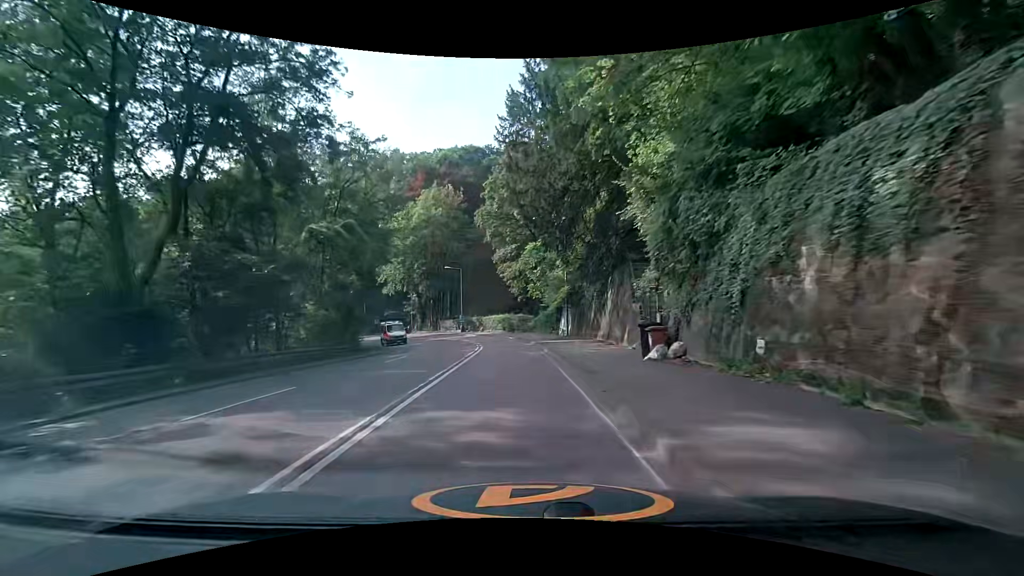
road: secondary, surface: asphalt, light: Day
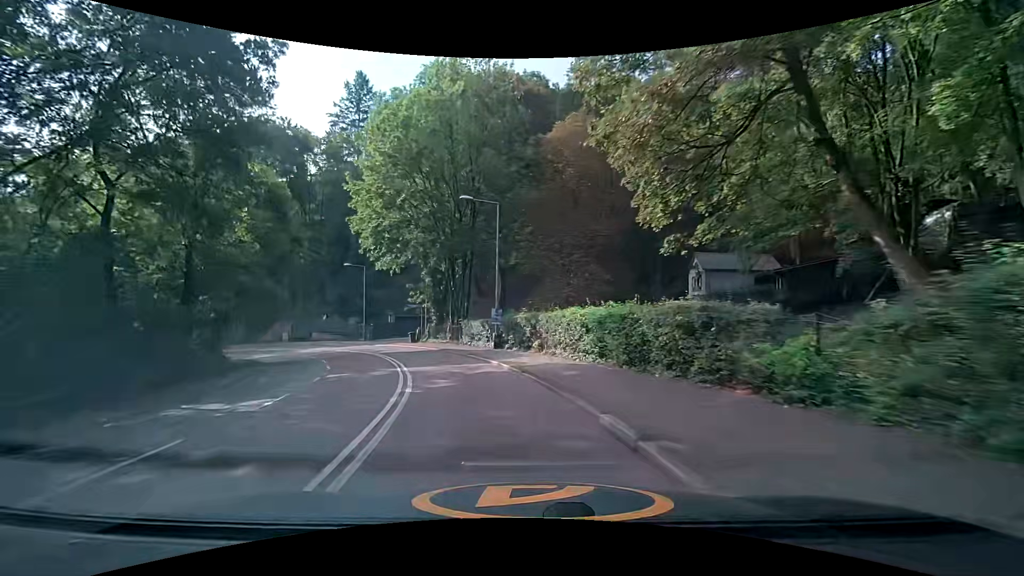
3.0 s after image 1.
(-2.5, +36.0) m; -10°
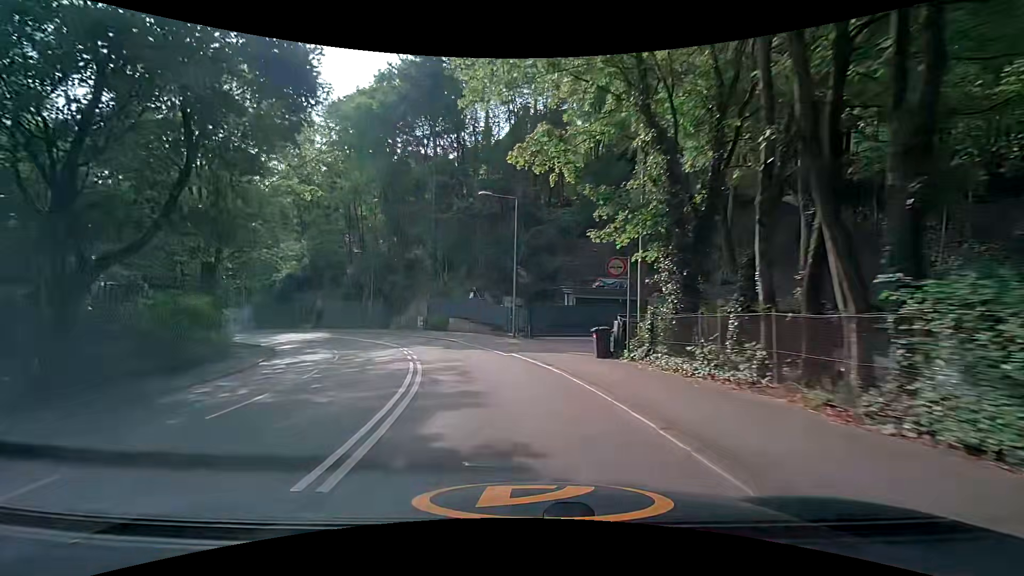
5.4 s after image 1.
(-5.3, +27.9) m; -22°
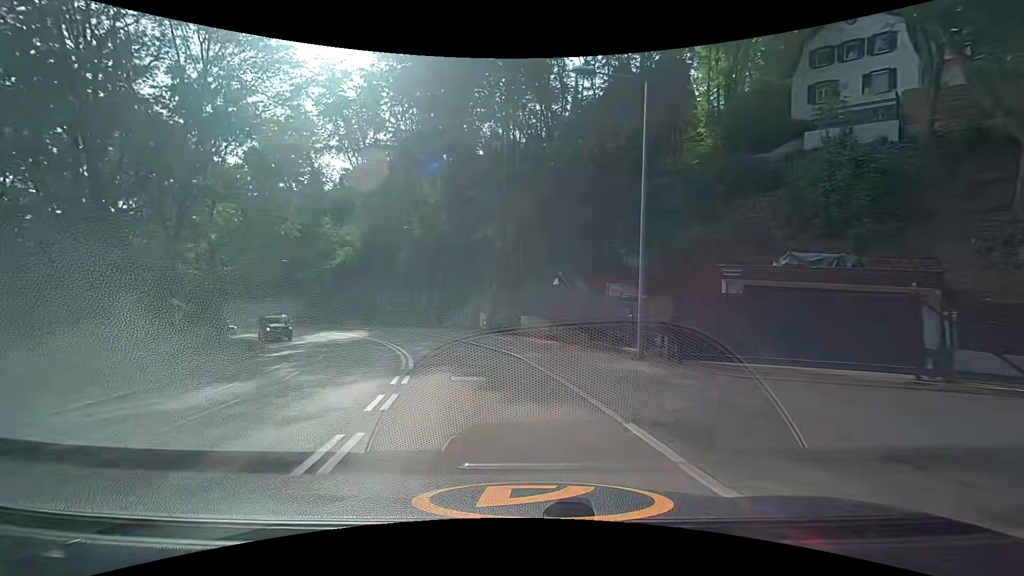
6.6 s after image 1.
(-1.3, +14.2) m; -10°
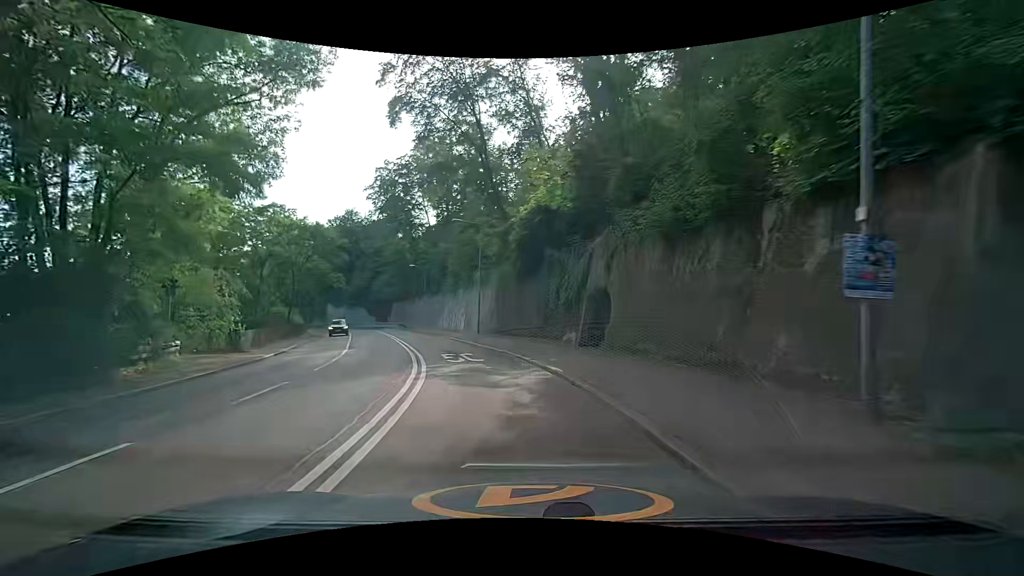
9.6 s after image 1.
(-8.5, +34.4) m; -27°
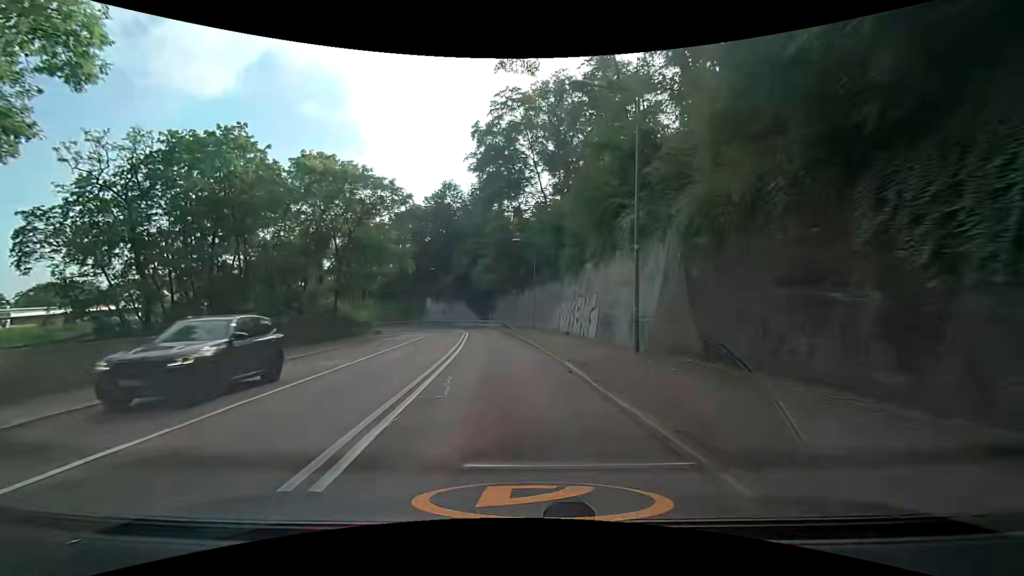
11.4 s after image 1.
(-3.4, +21.1) m; -16°
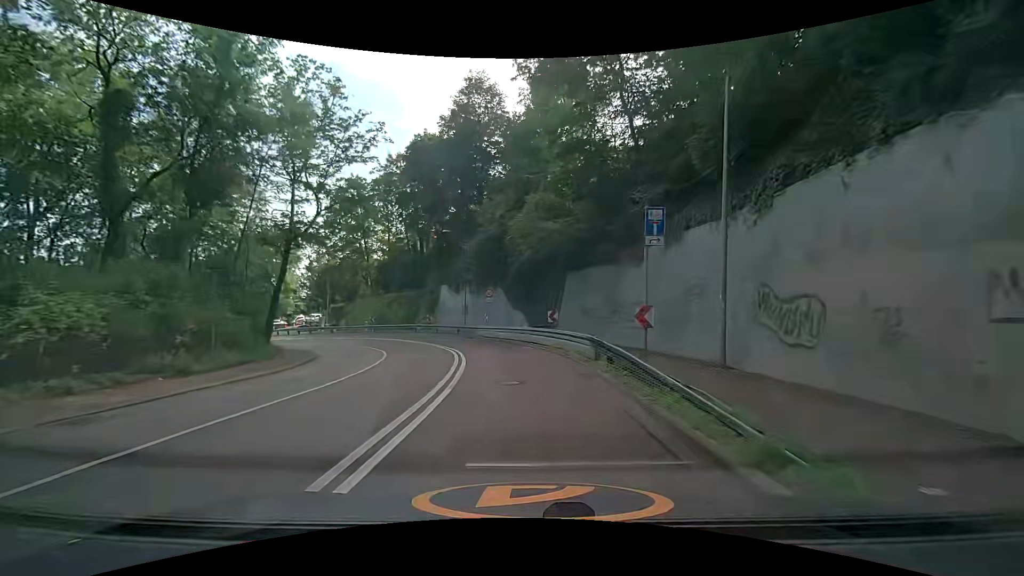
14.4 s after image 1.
(-2.6, +34.4) m; -7°
